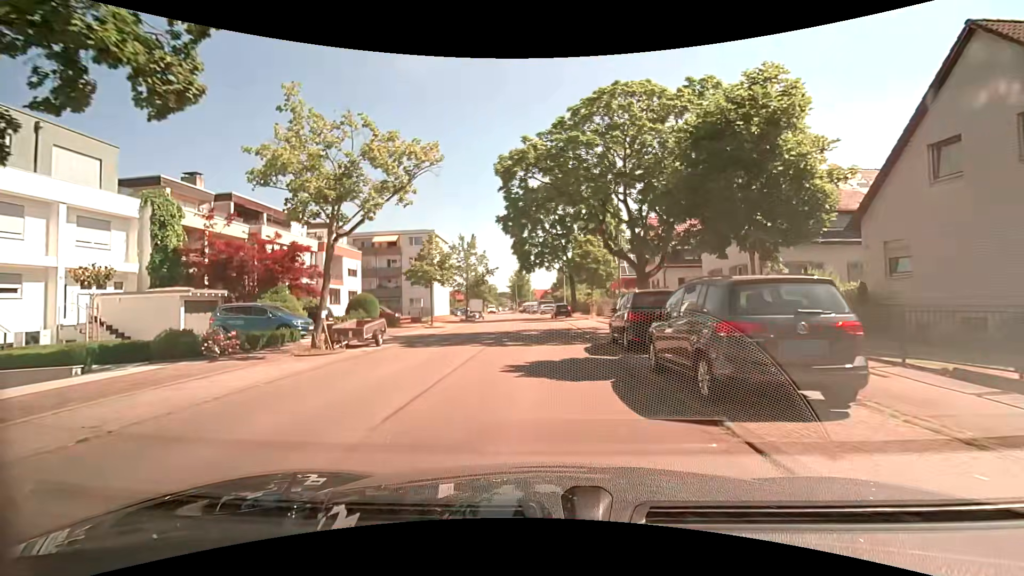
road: residential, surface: asphalt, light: Day
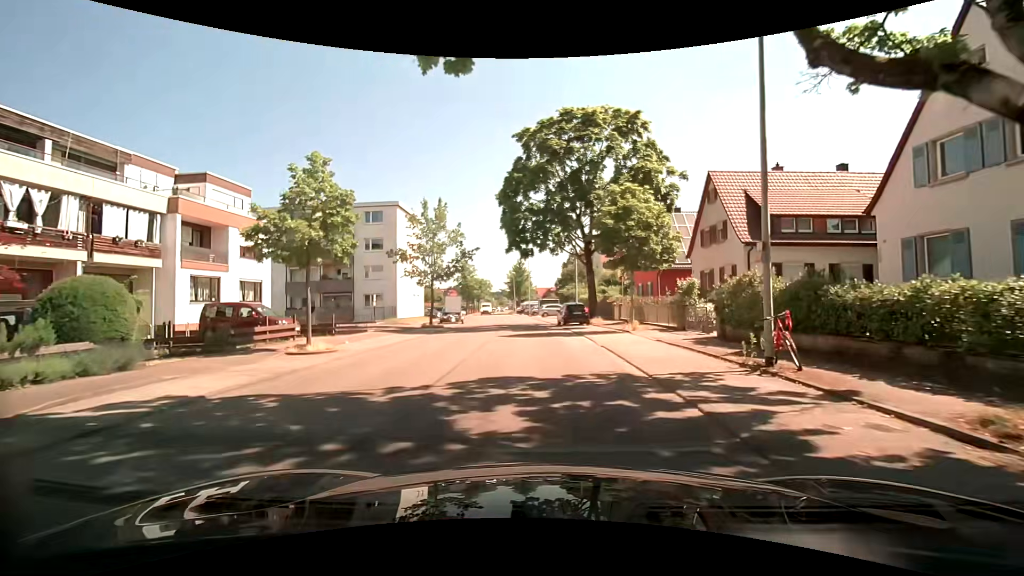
(+0.2, +17.8) m; +1°
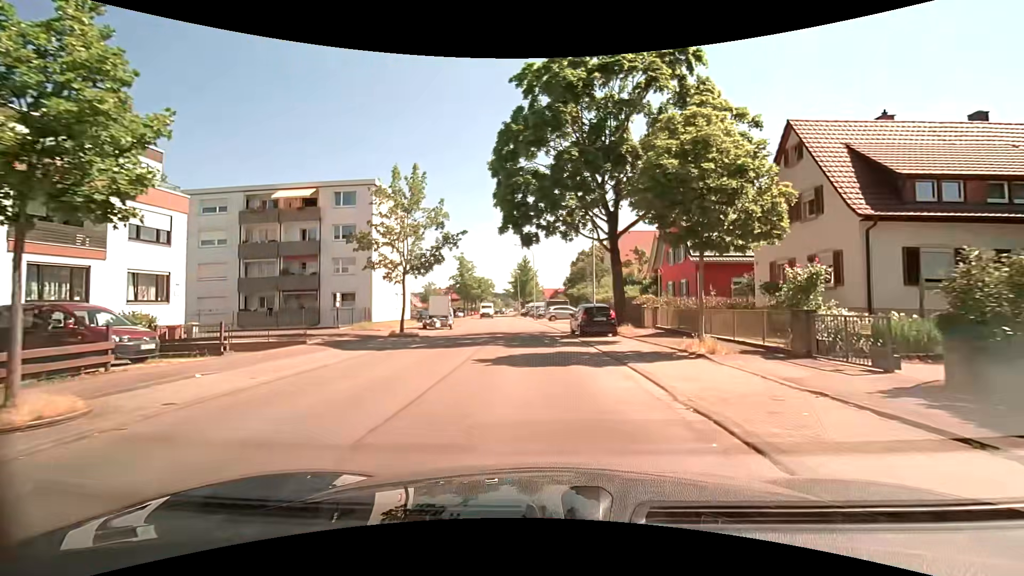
(-0.1, +9.1) m; -1°
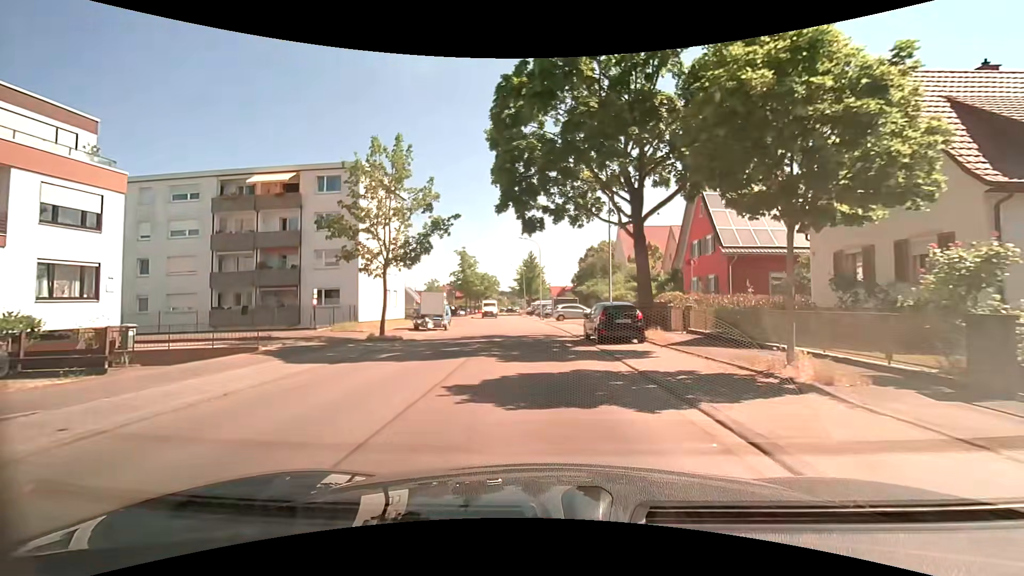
(0.0, +4.5) m; 0°
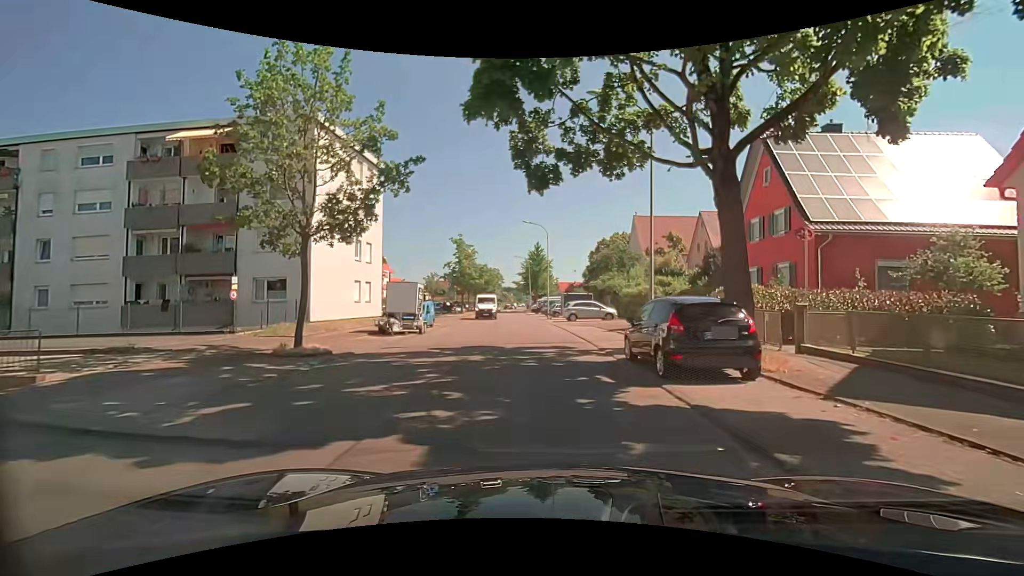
(-0.1, +8.5) m; -1°
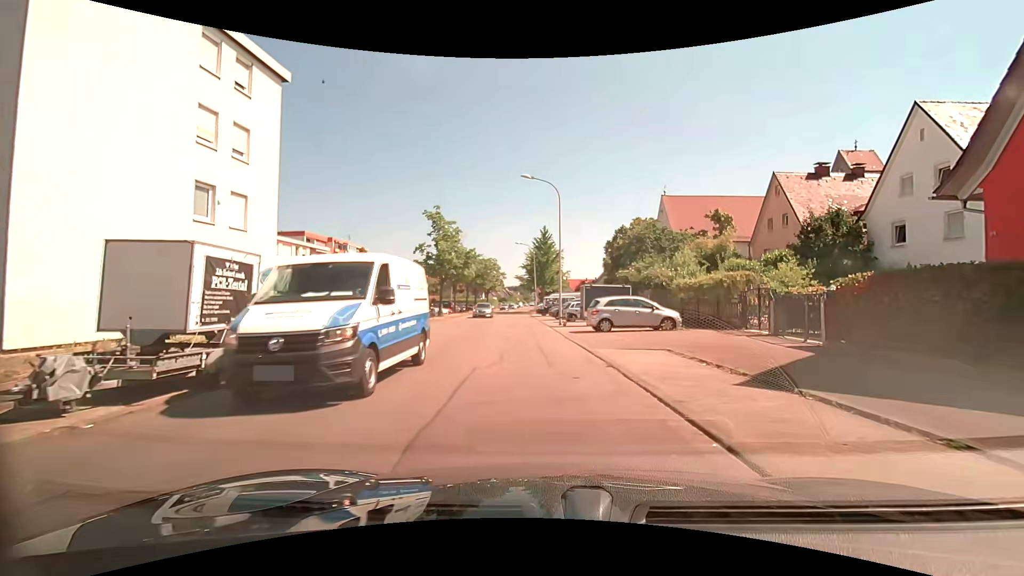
(-0.2, +16.2) m; -2°
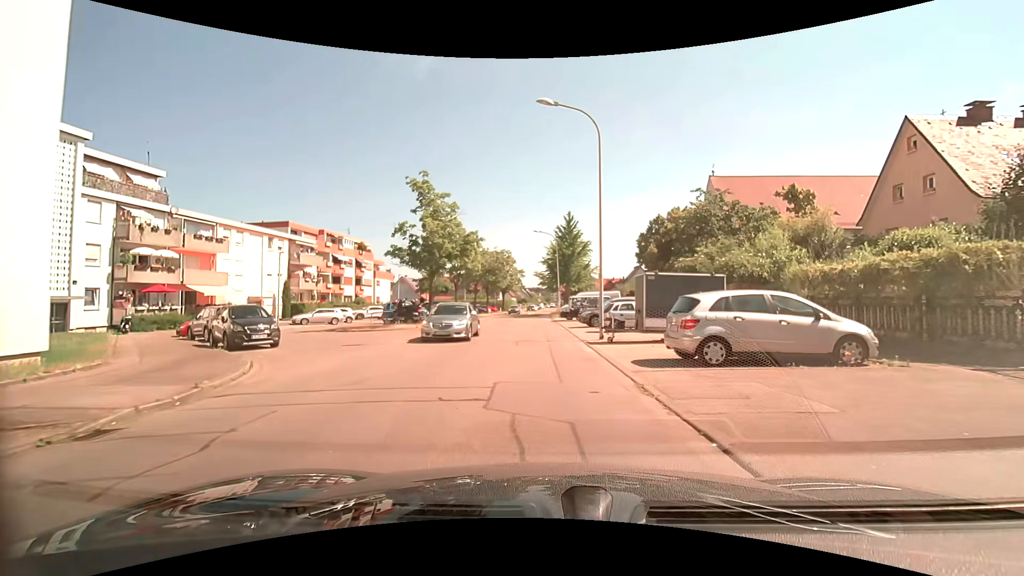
(-0.2, +11.6) m; -2°
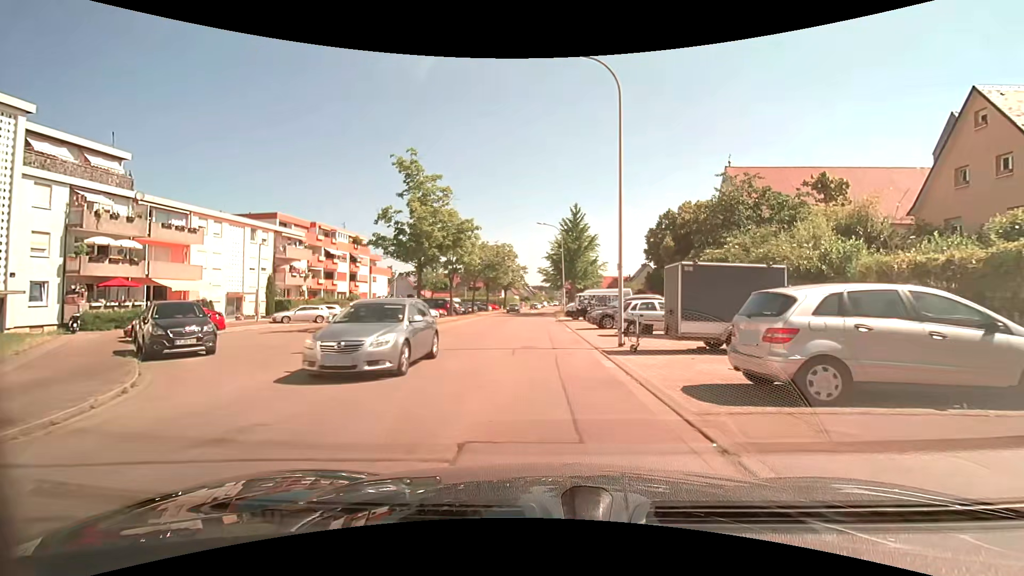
(0.0, +3.9) m; 0°
